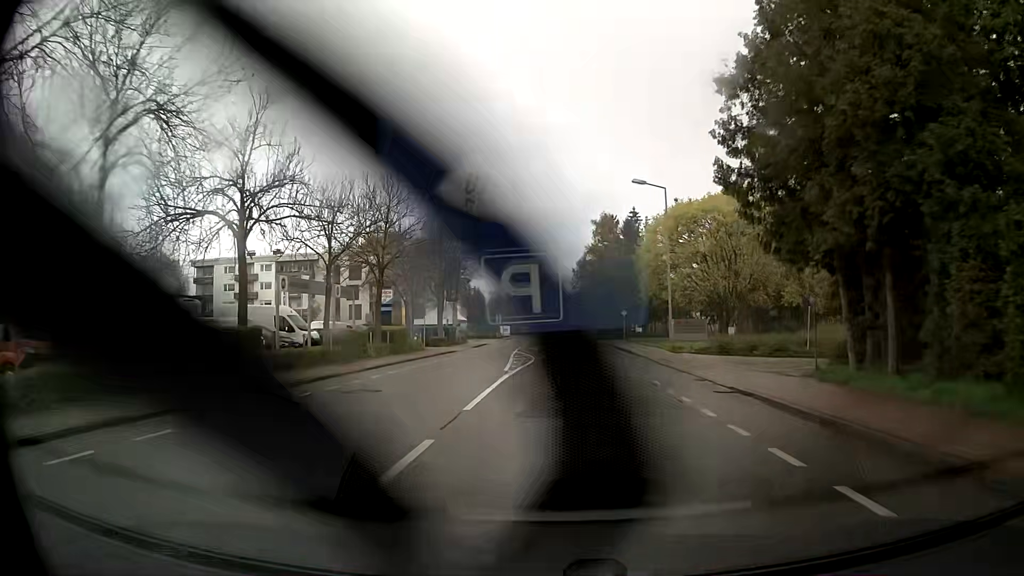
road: tertiary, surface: asphalt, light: Day
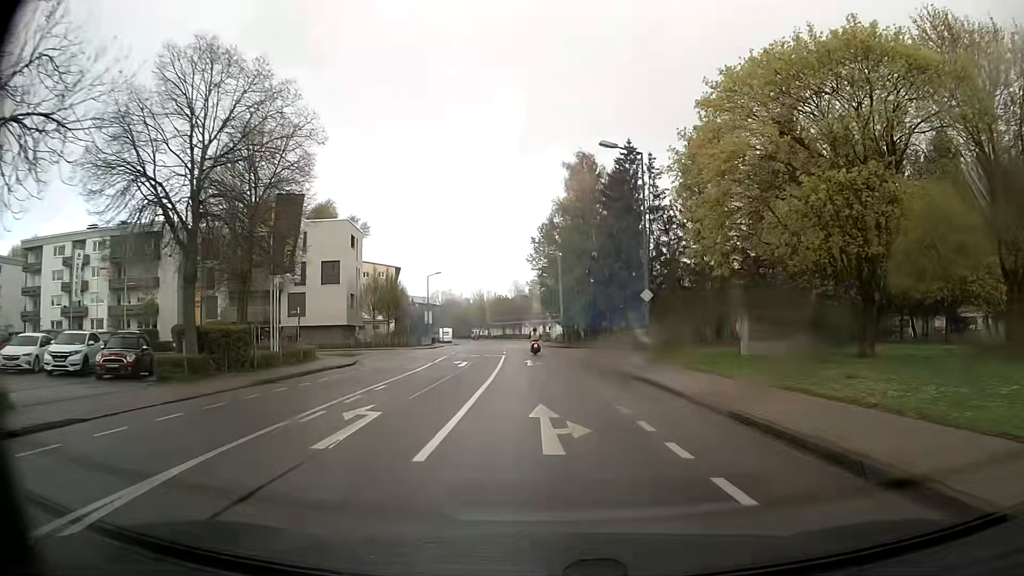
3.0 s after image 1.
(+1.1, +35.7) m; +3°
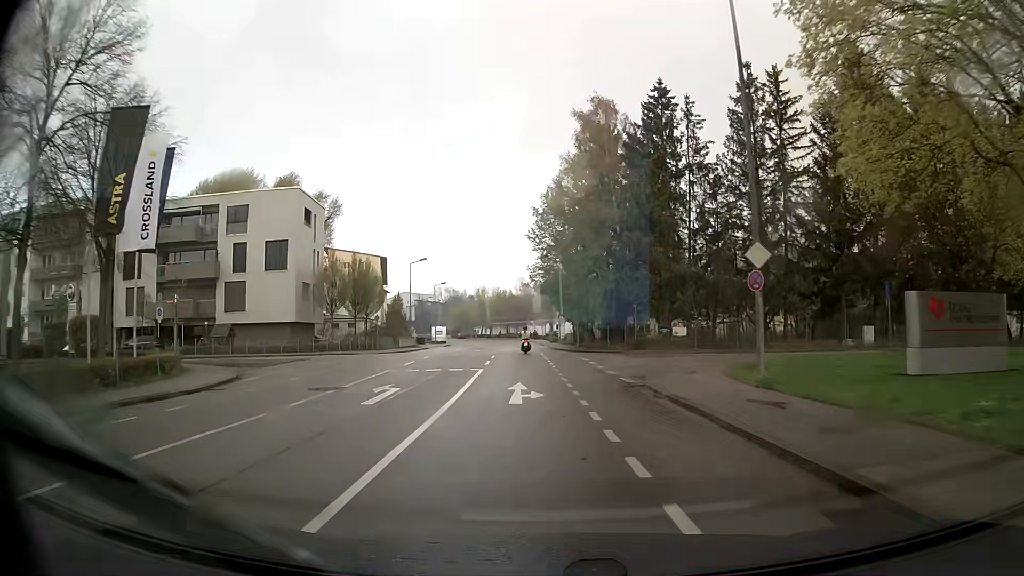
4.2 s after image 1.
(0.0, +15.0) m; -1°
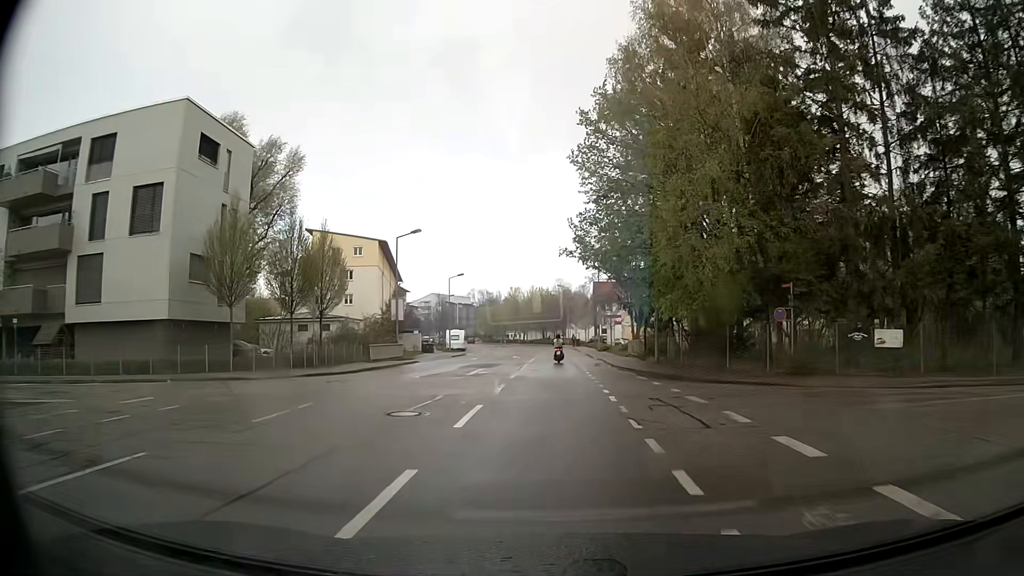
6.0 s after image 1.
(-0.6, +22.8) m; -3°
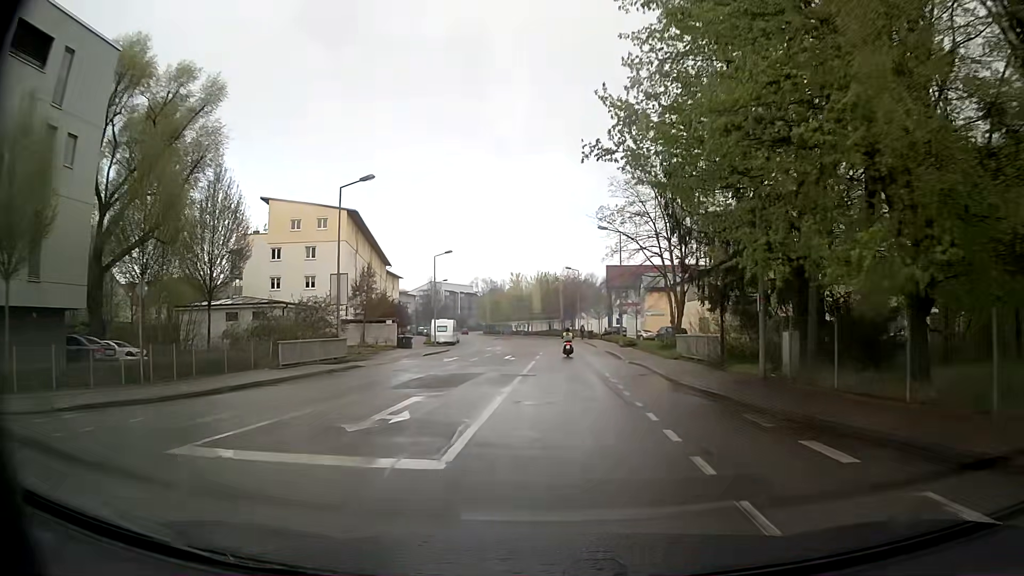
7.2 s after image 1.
(-0.1, +15.2) m; -1°
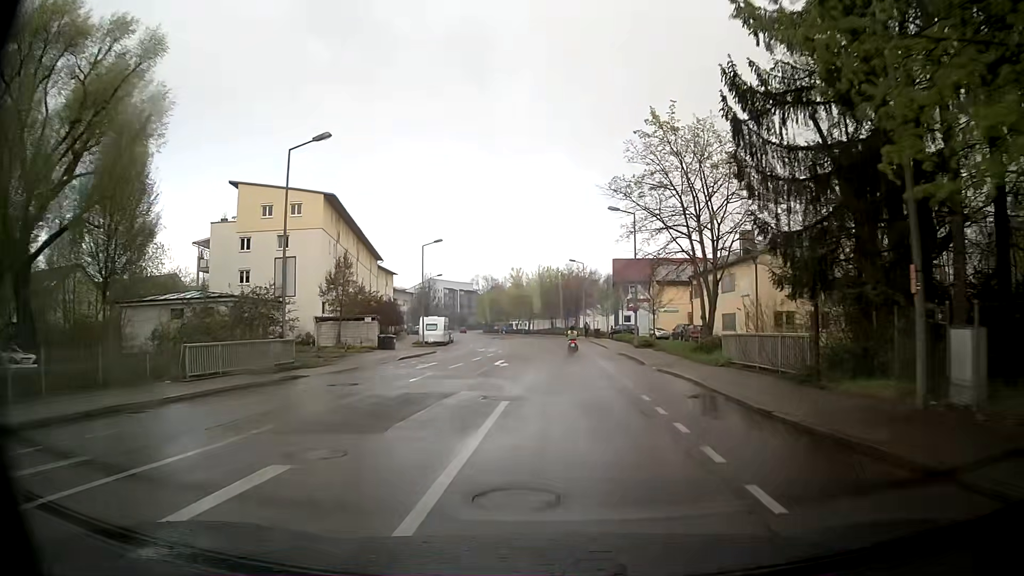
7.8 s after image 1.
(0.0, +7.6) m; 0°
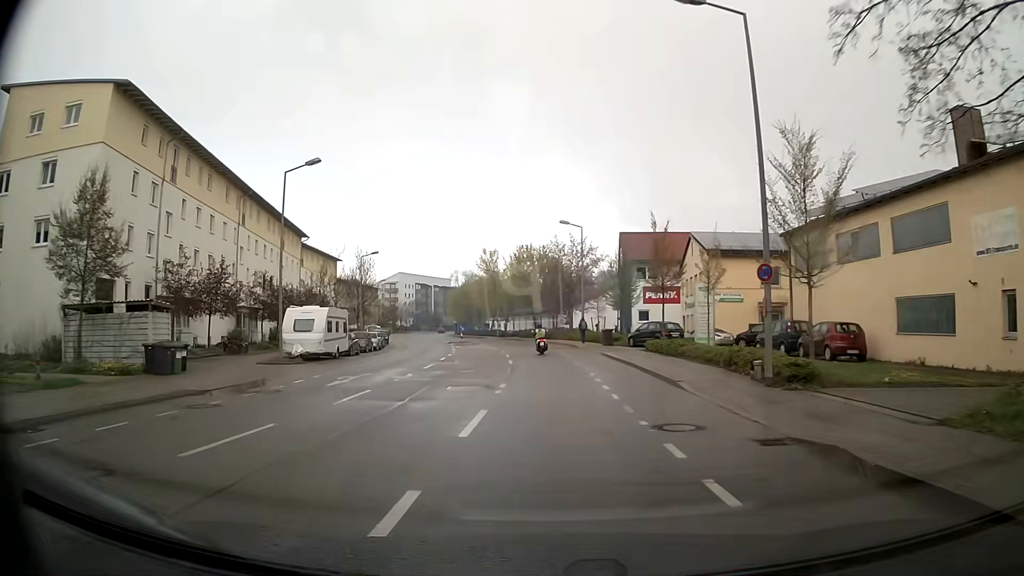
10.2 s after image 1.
(+0.9, +29.8) m; +2°
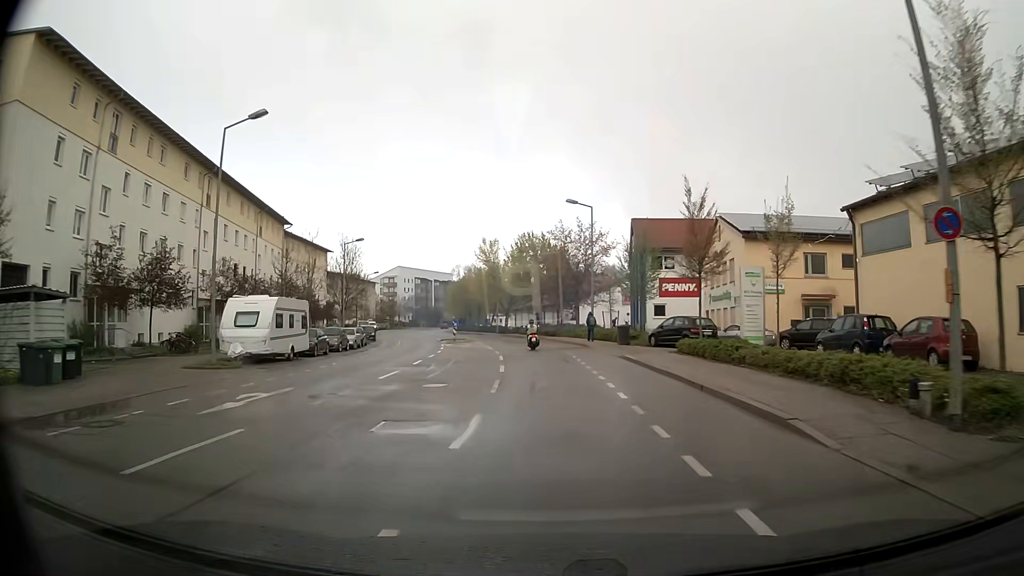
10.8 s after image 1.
(0.0, +7.2) m; -1°
(0, +10) (0, +20) (-1, +30) (-1, +40) (-3, +50) (-5, +60) (-7, +69) (-10, +79) (-13, +89) (-16, +98) m
